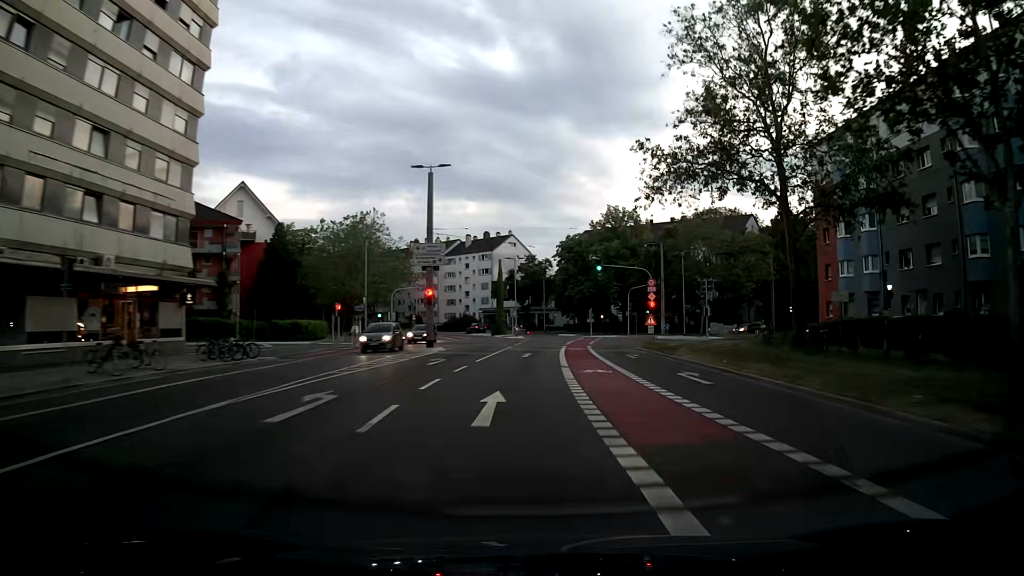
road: secondary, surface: asphalt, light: Dusk
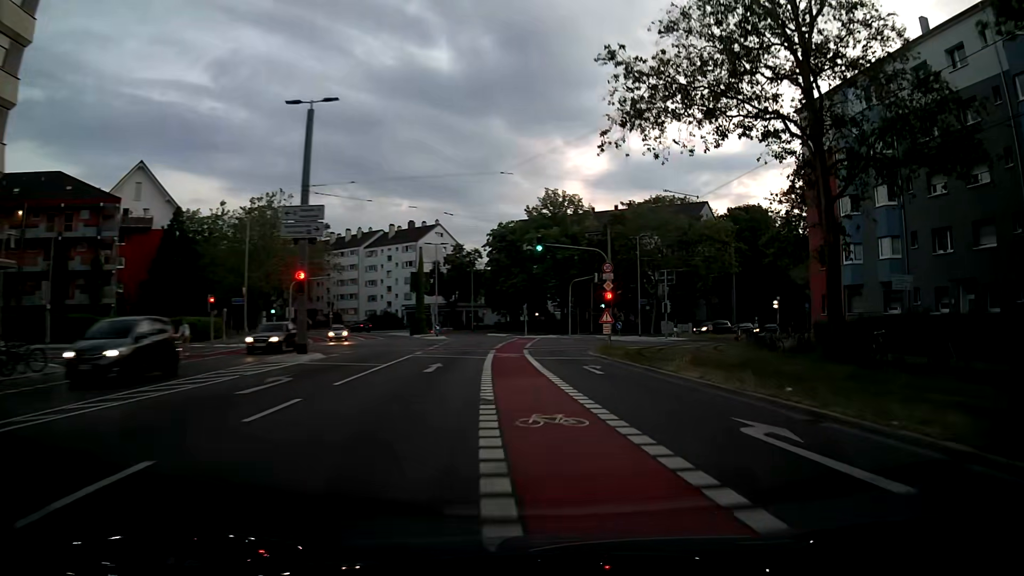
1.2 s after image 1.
(+0.6, +11.3) m; +6°
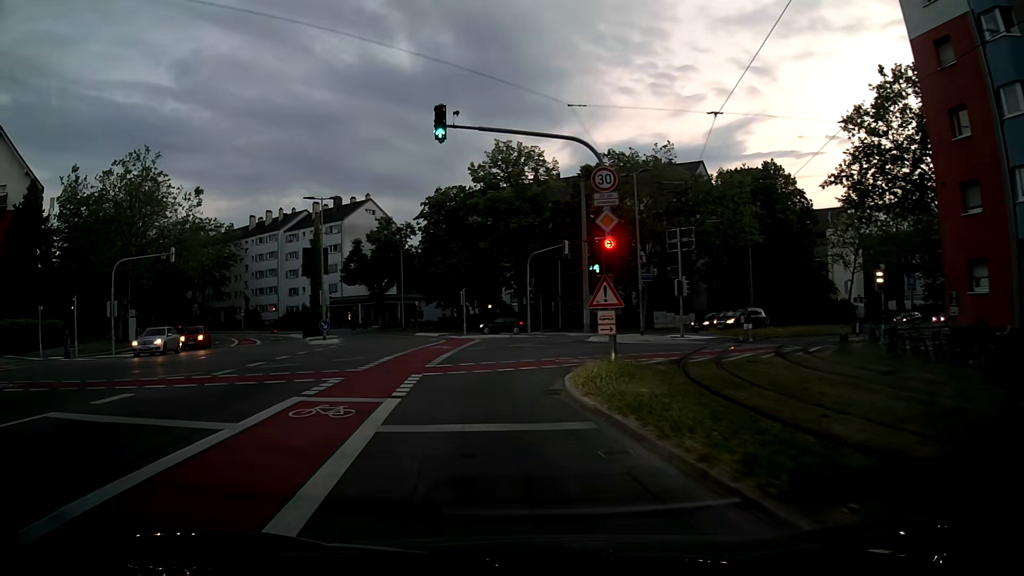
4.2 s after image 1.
(+1.4, +20.8) m; +3°
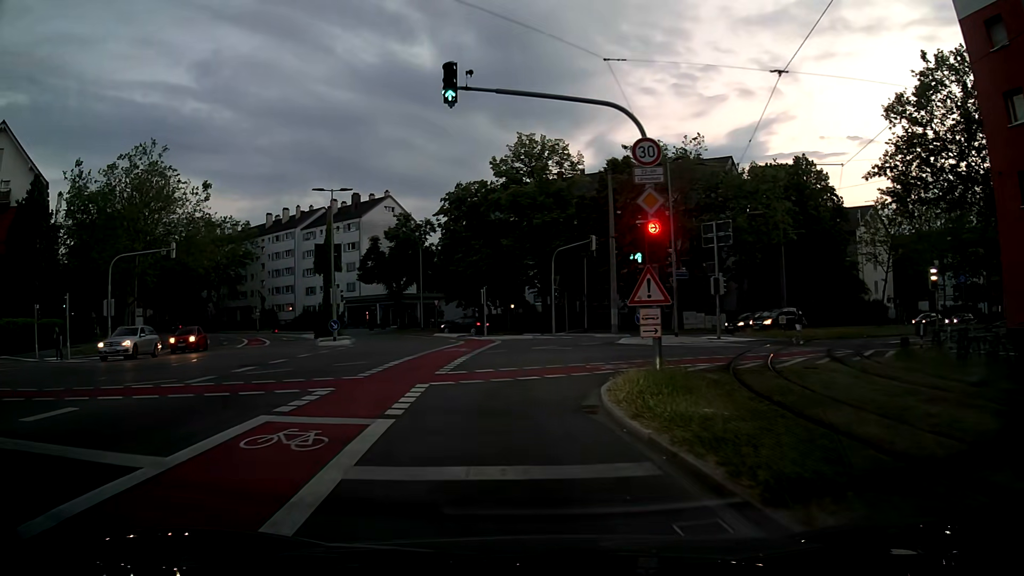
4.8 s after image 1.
(0.0, +2.5) m; -2°
(-1, +10) (+1, +20) (+8, +27) (+17, +32) (+26, +36) (+34, +41) (+43, +46) (+52, +50) (+61, +55) (+70, +60) m
